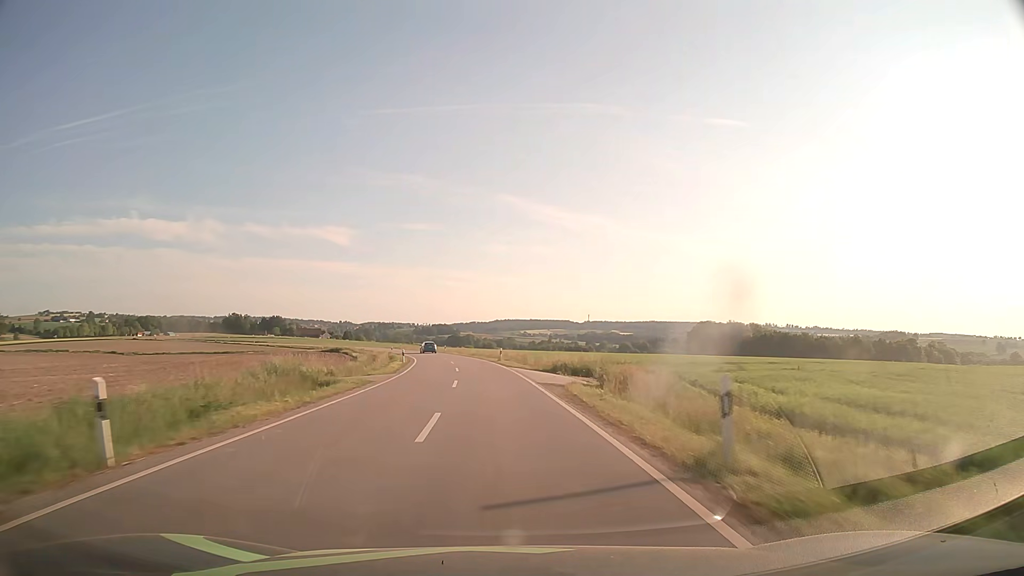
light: Day
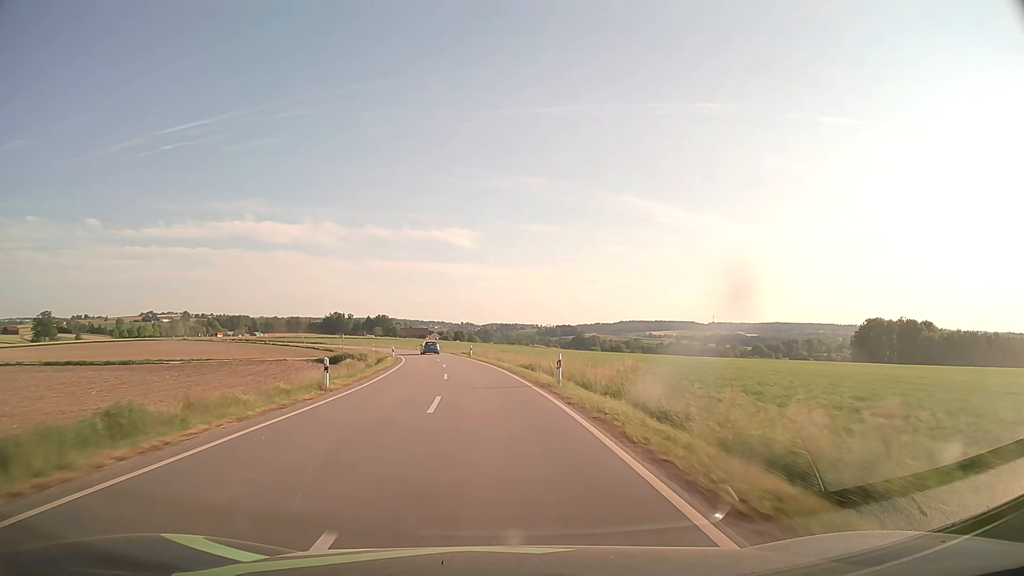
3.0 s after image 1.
(-5.9, +69.3) m; -10°
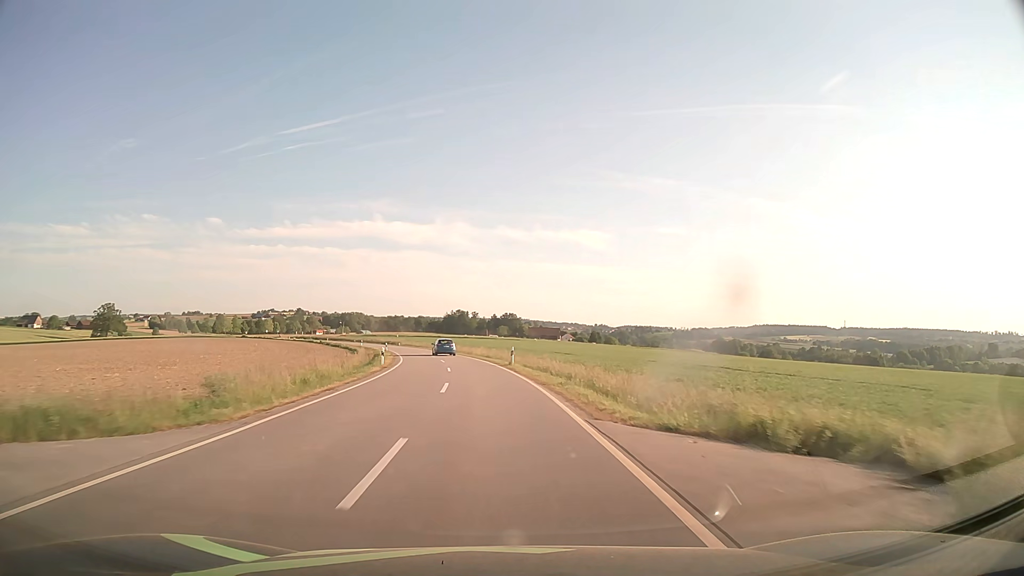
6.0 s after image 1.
(-6.9, +68.0) m; -11°
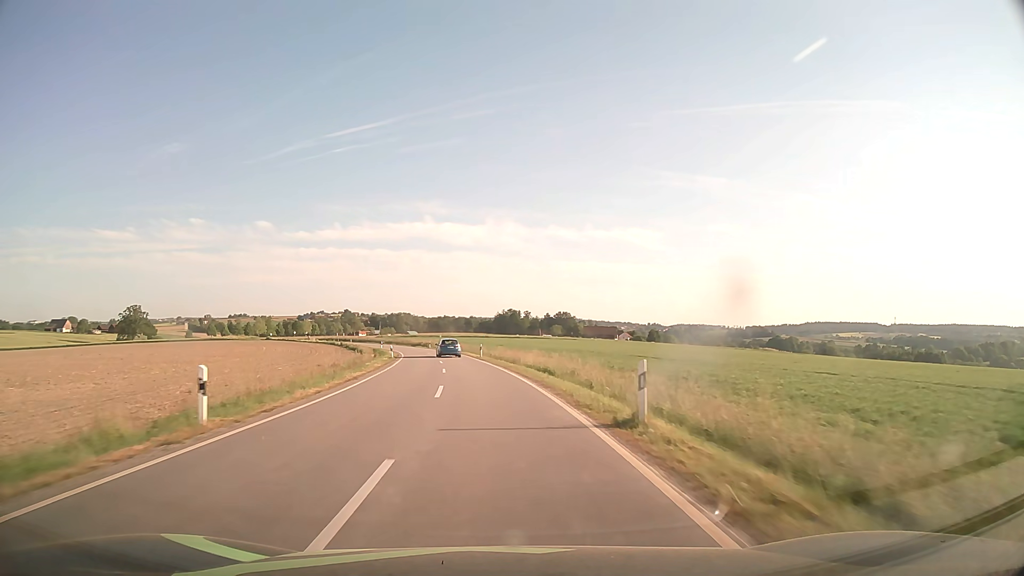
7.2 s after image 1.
(-0.9, +26.0) m; -4°
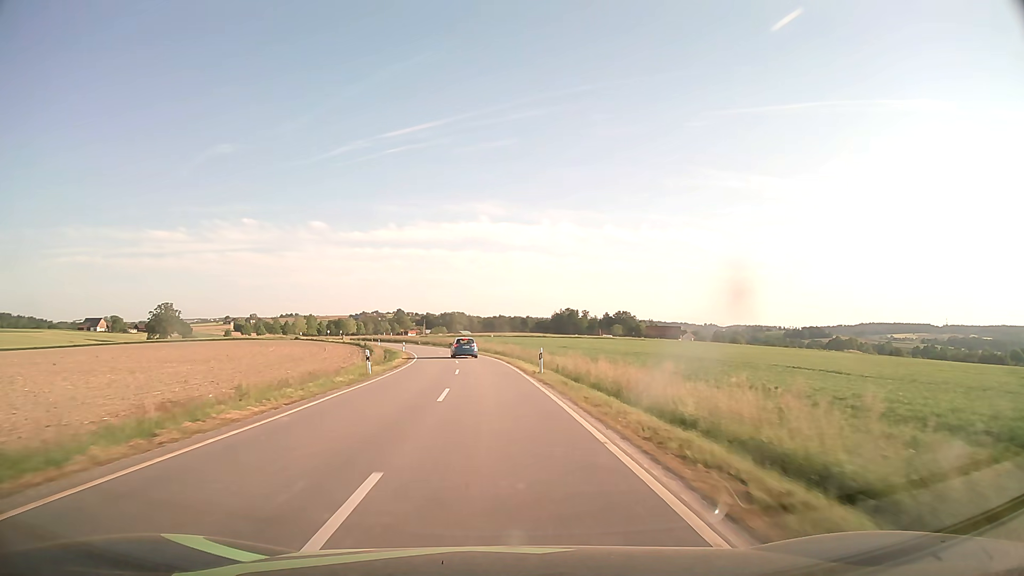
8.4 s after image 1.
(-1.1, +25.0) m; -5°
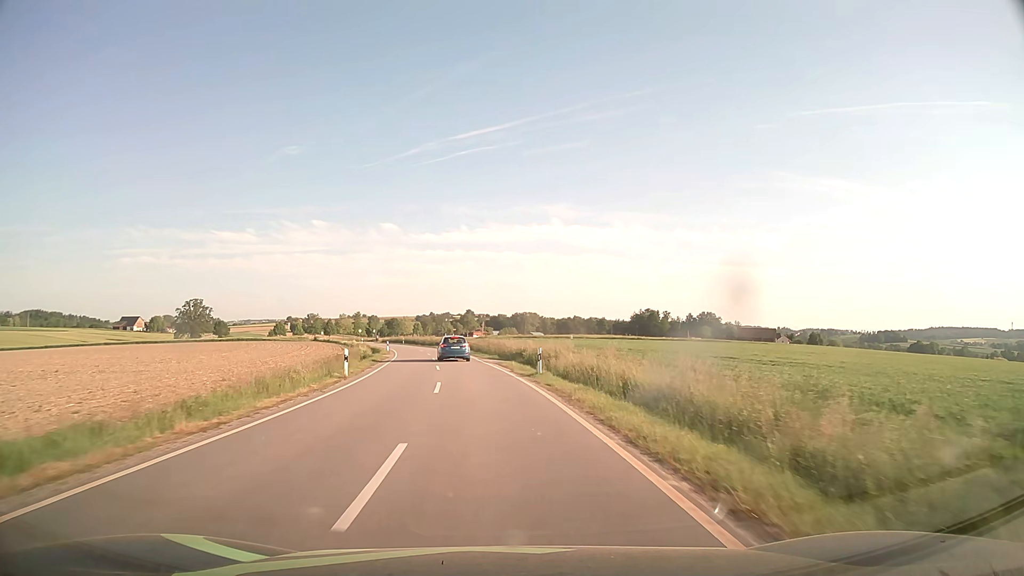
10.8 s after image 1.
(-2.5, +46.6) m; -6°
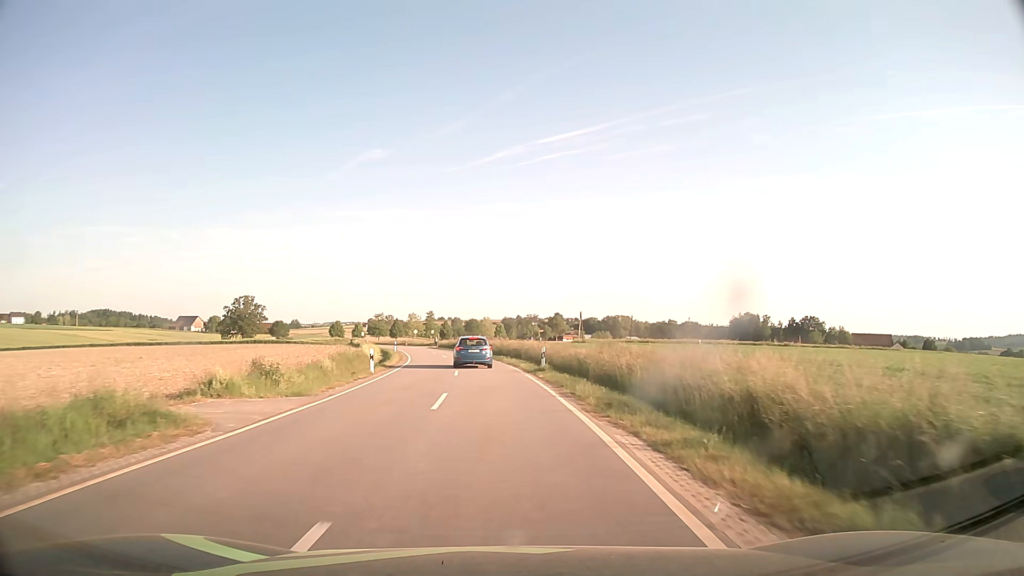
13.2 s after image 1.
(-2.8, +39.9) m; -8°
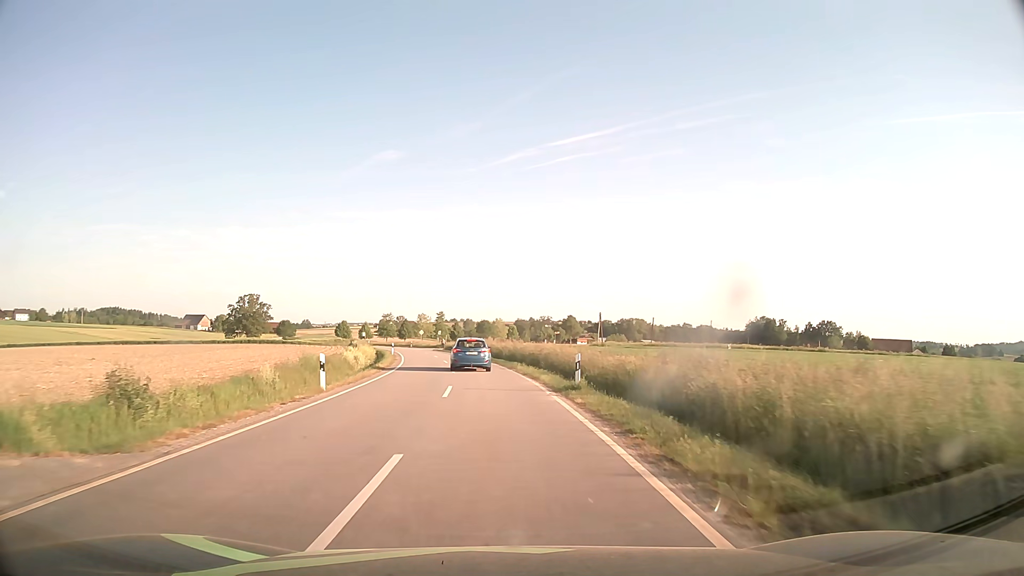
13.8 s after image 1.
(-0.1, +8.9) m; -1°
(0, +10) (0, +20) (-1, +30) (-2, +40) (-3, +50) (-5, +60) (-7, +70) (-9, +79) (-11, +89) (-14, +99) m
